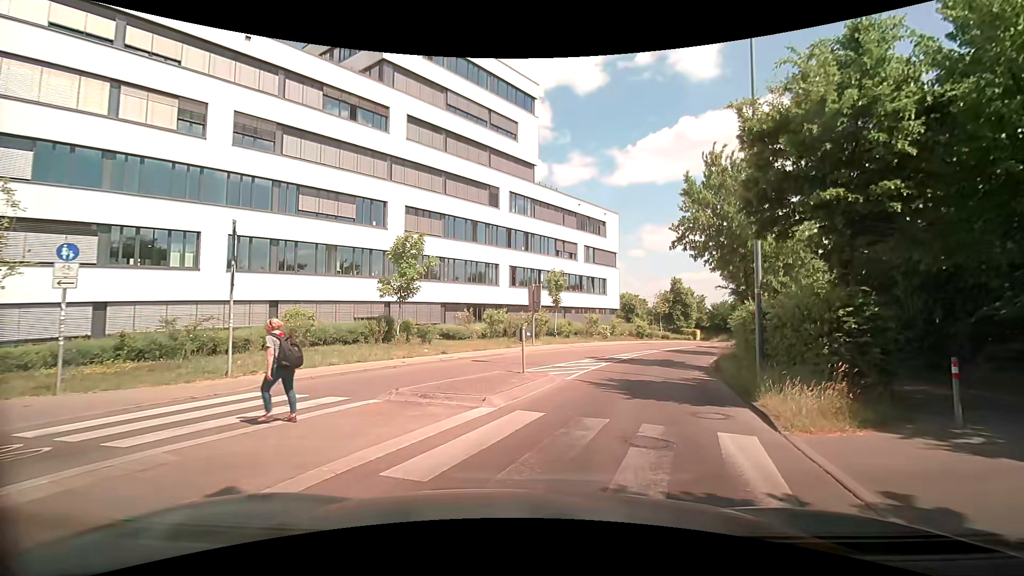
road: tertiary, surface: asphalt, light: Day
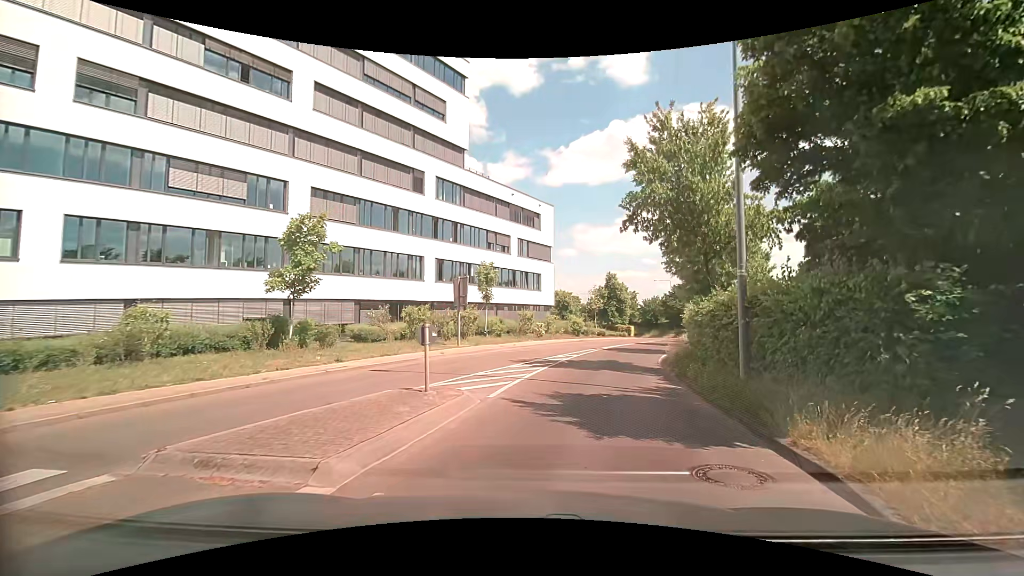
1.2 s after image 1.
(+0.3, +4.3) m; +7°
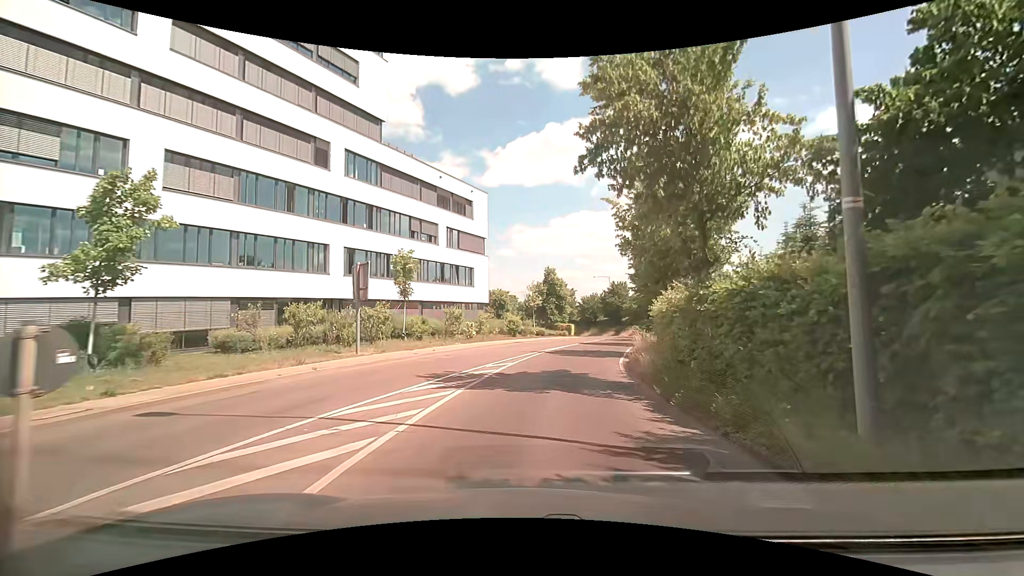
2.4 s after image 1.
(+0.5, +6.2) m; +8°
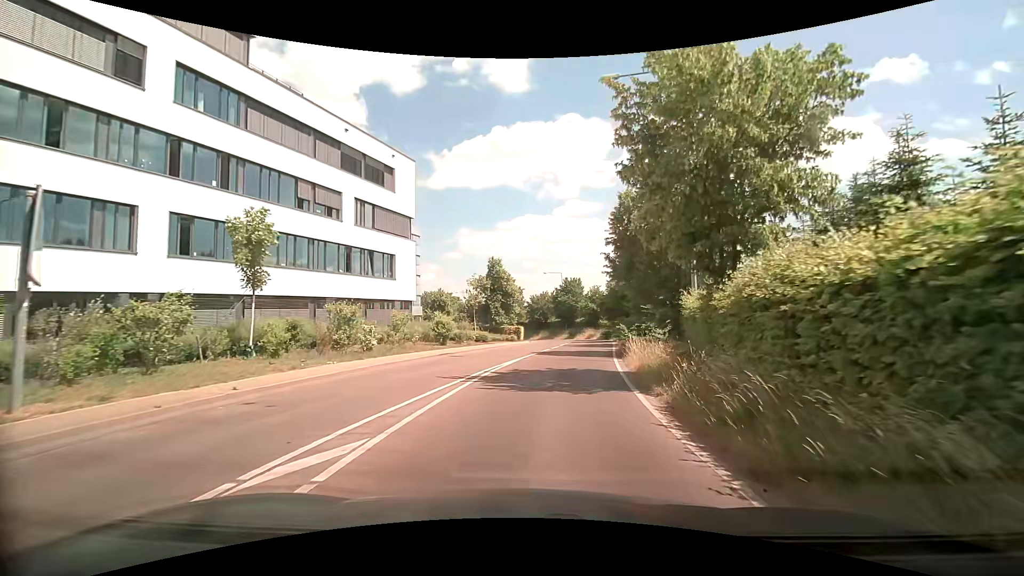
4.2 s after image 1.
(+0.5, +11.6) m; +6°
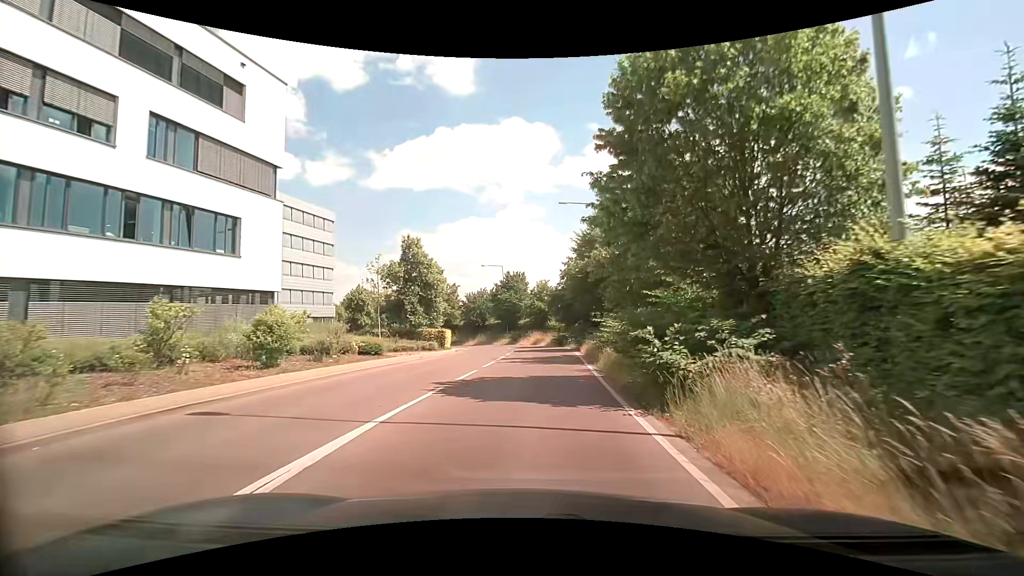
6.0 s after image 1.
(+1.0, +13.6) m; +6°
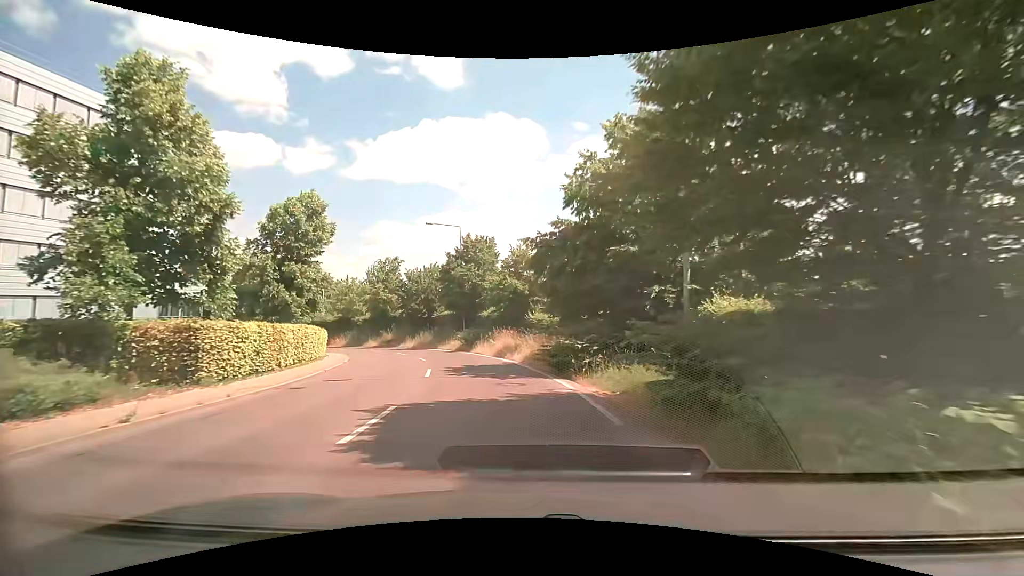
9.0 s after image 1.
(+1.2, +25.3) m; +2°
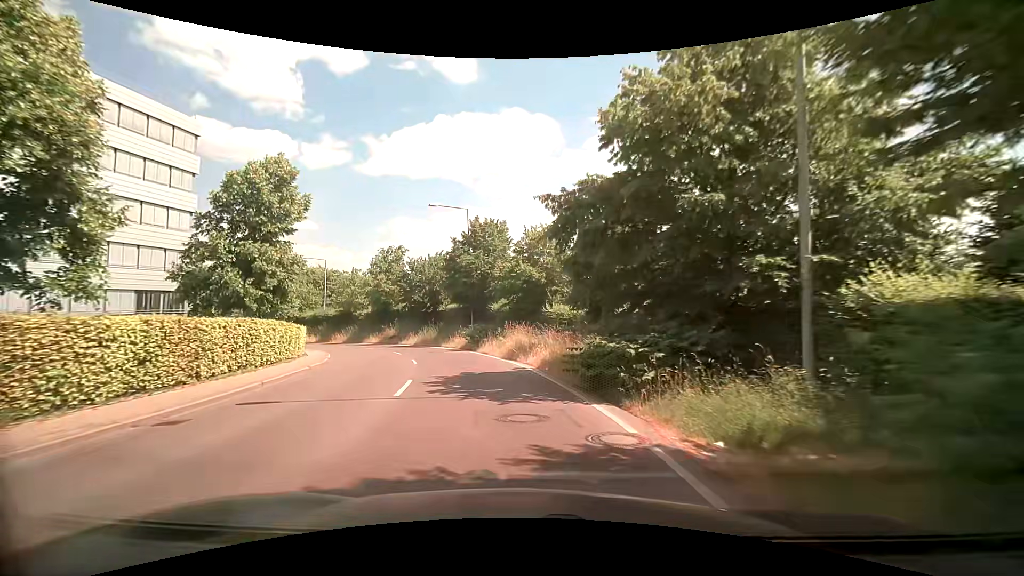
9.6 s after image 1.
(0.0, +5.1) m; 0°
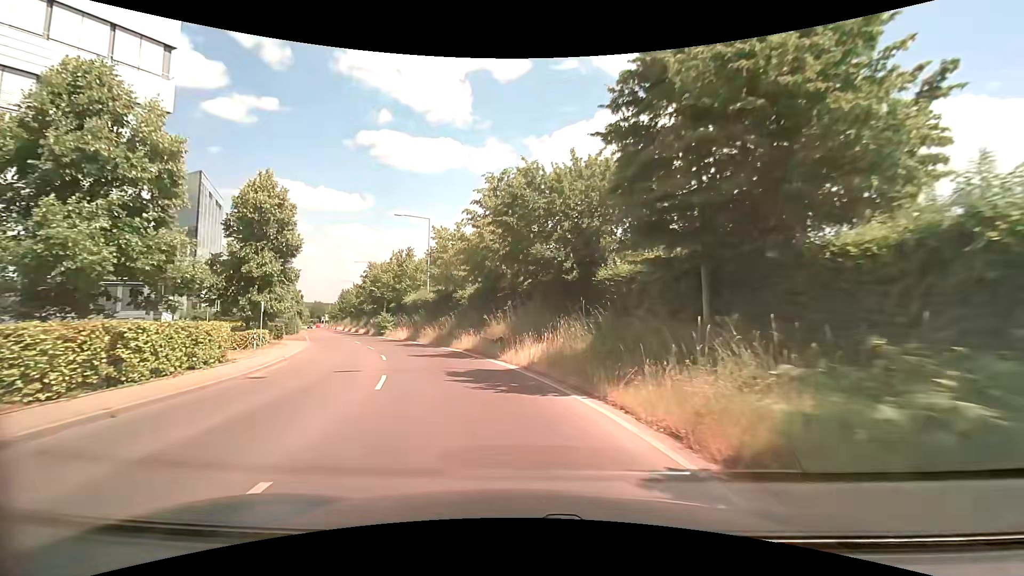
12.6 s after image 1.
(-4.2, +27.1) m; -19°
(-1, +10) (-3, +20) (-6, +29) (-10, +38) (-14, +47) (-19, +56) (-23, +66) (-27, +75) (-31, +84) (-35, +93) m
